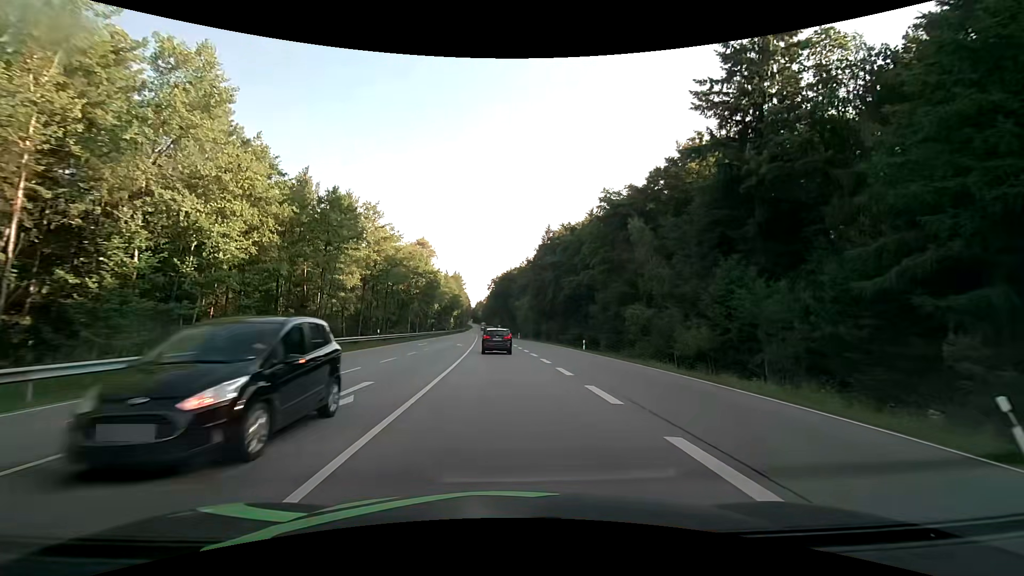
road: secondary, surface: asphalt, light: Day
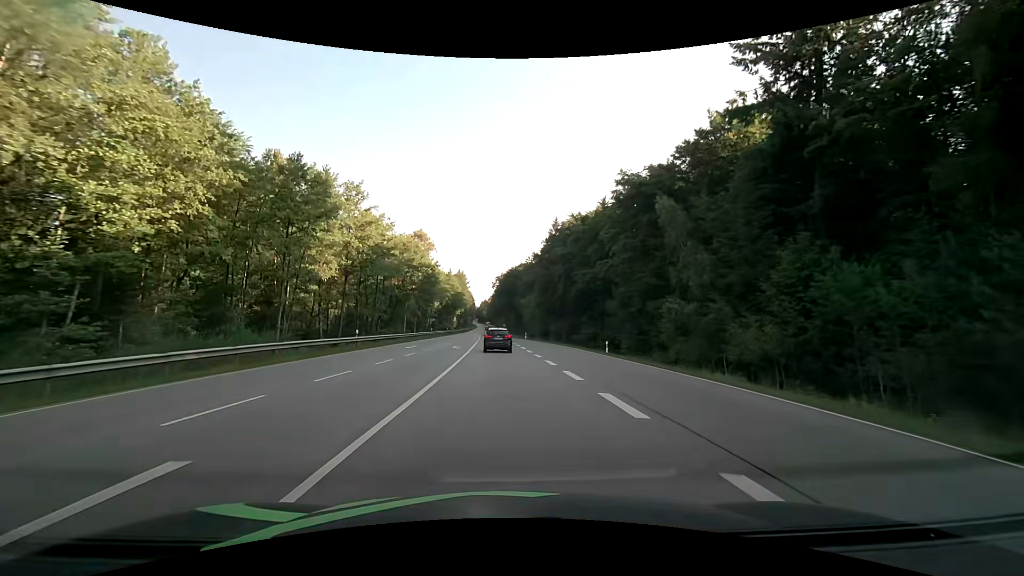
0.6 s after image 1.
(0.0, +7.8) m; -1°
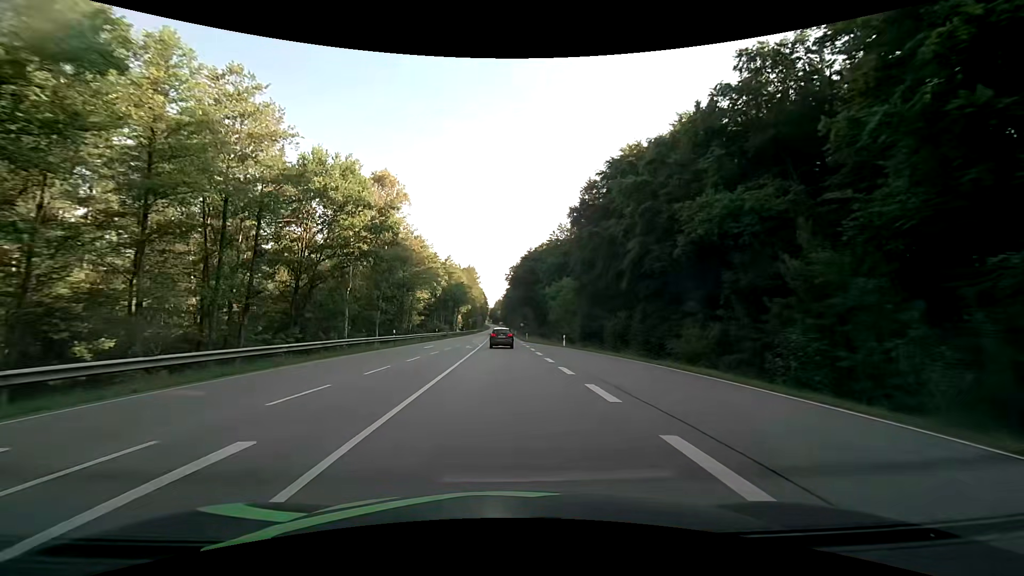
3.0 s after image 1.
(-0.6, +34.6) m; -2°
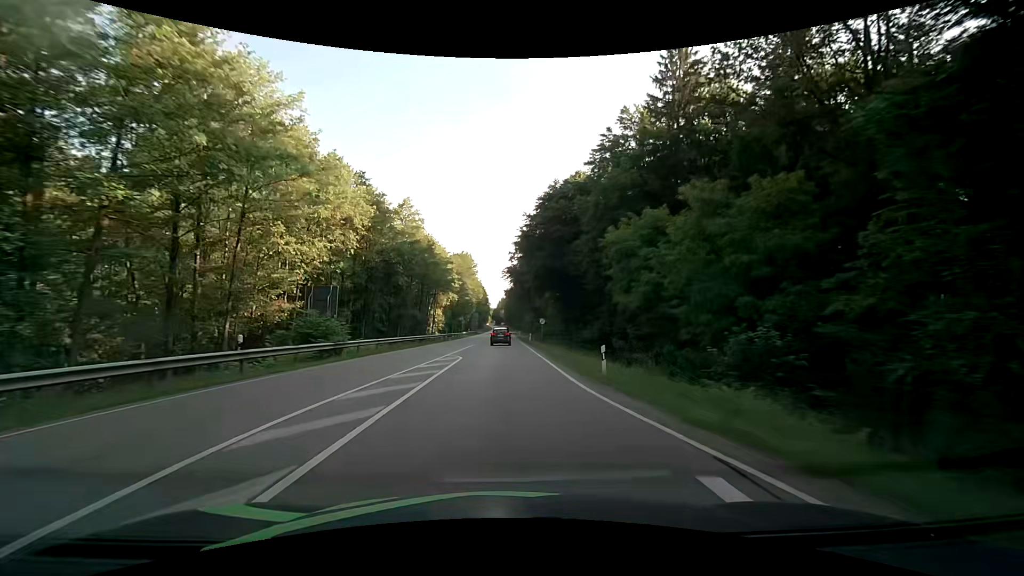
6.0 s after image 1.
(-0.2, +50.2) m; 0°
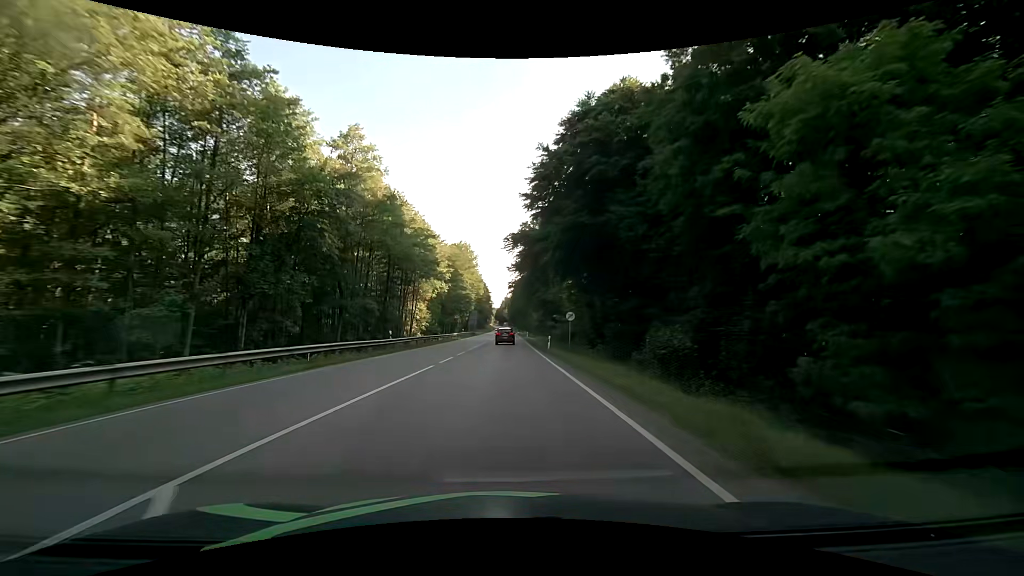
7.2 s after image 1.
(-0.1, +22.2) m; 0°
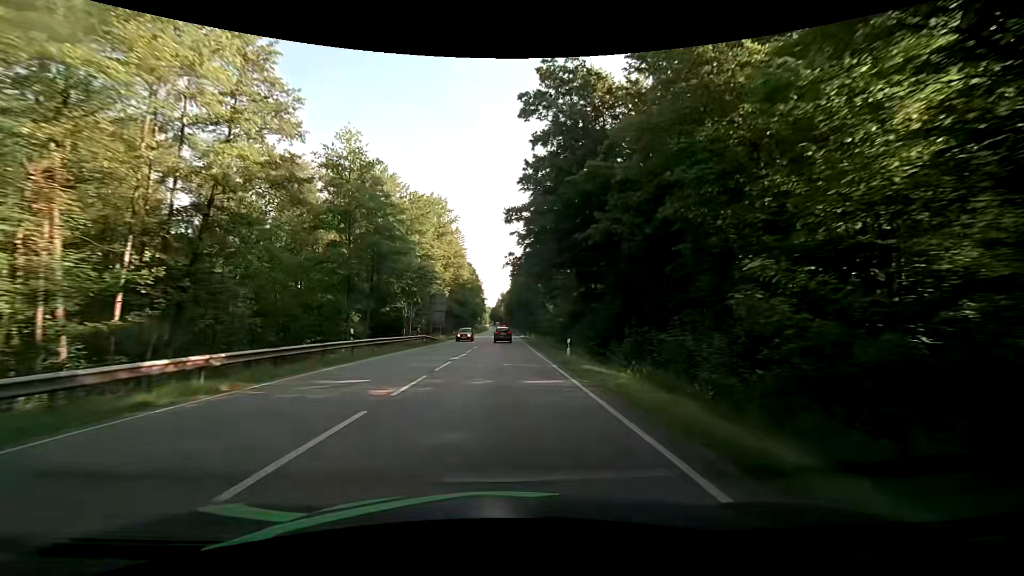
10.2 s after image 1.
(-0.1, +58.6) m; 0°
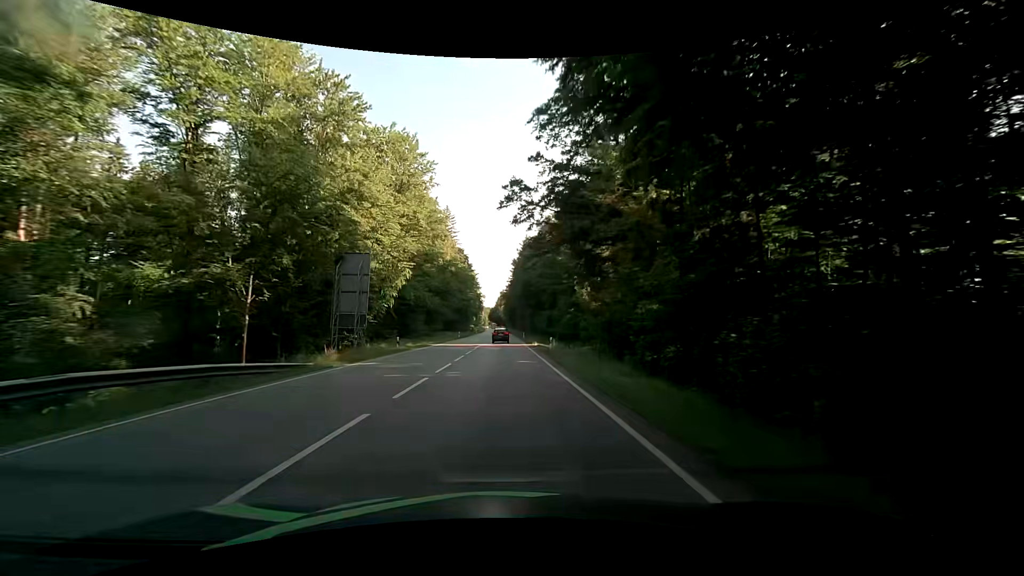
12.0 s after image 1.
(+0.2, +36.2) m; 0°
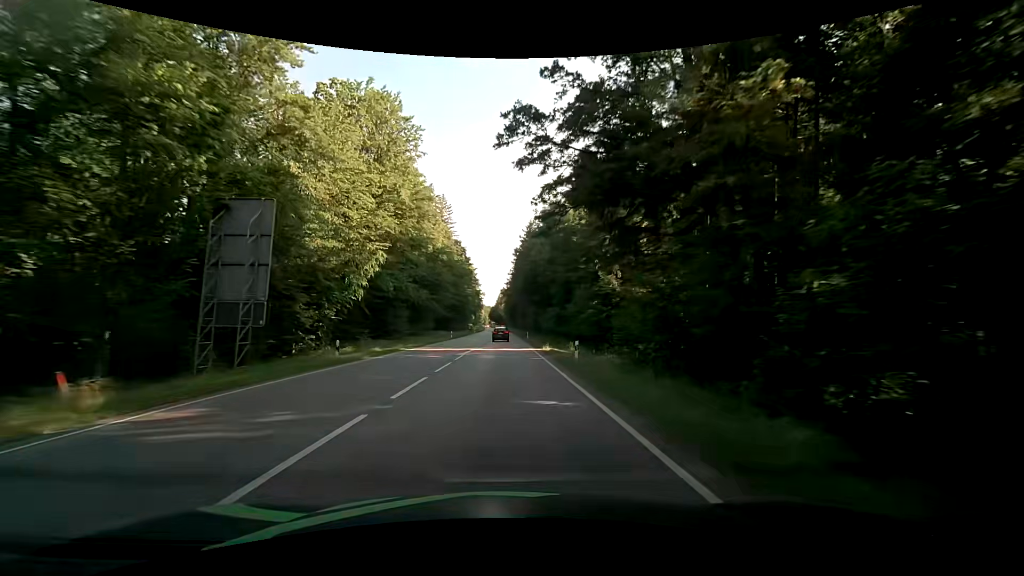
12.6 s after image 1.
(0.0, +12.2) m; 0°
(0, +10) (0, +20) (0, +30) (0, +40) (-1, +50) (-1, +60) (-1, +70) (-1, +80) (-1, +90) (-1, +100) m
